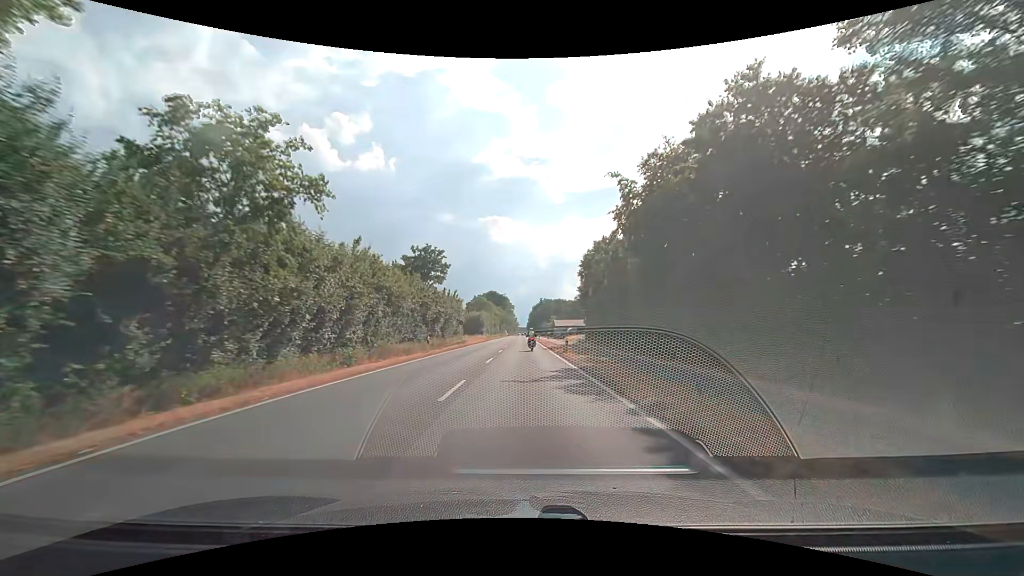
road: secondary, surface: asphalt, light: Day
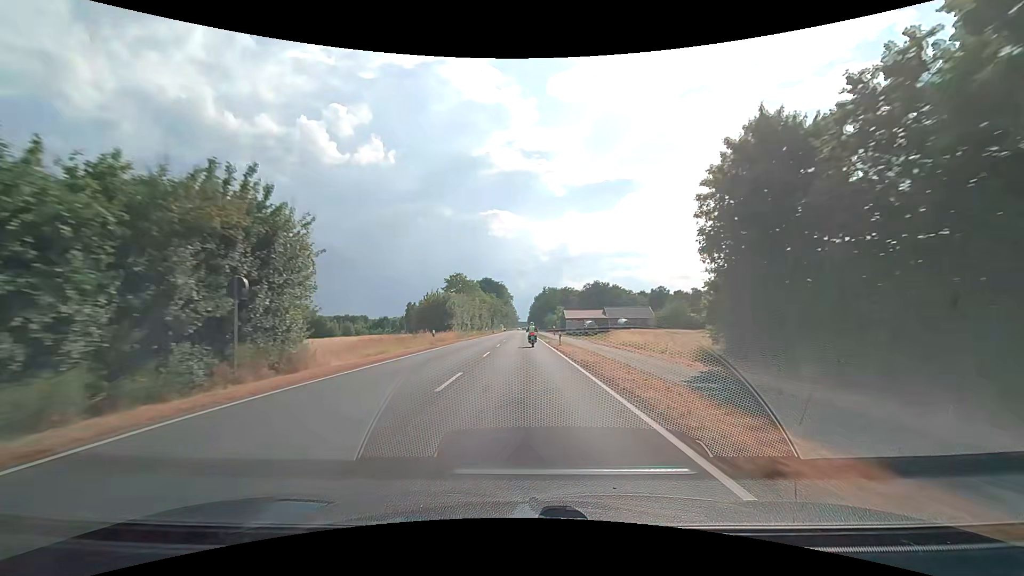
(+0.1, +47.7) m; 0°
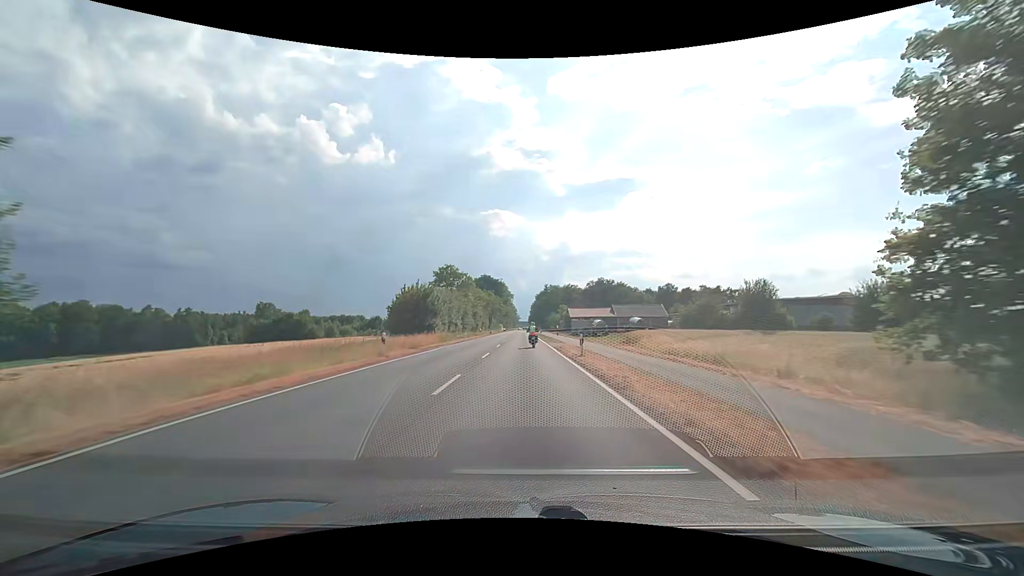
(0.0, +12.5) m; 0°
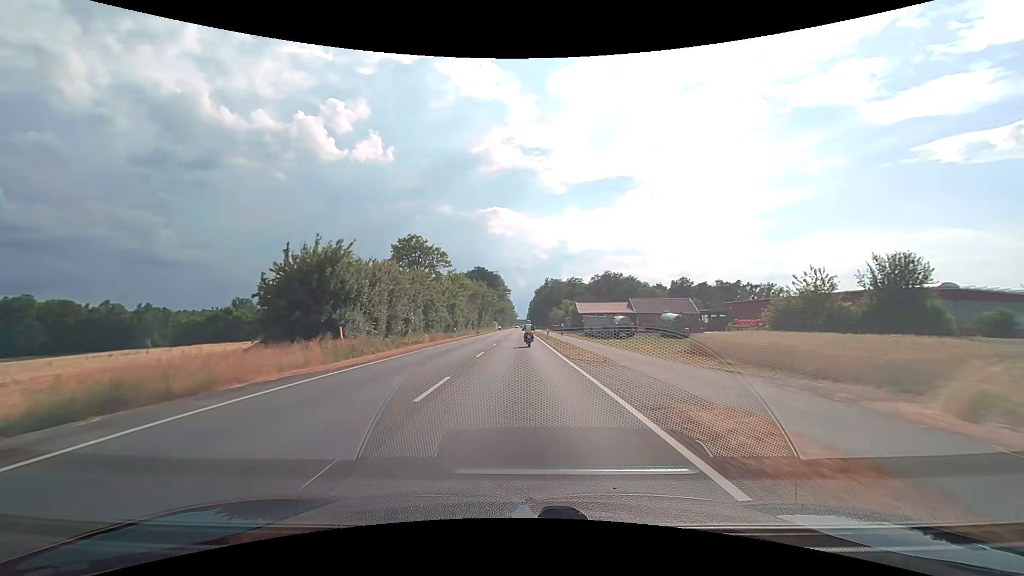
(-0.1, +25.1) m; 0°
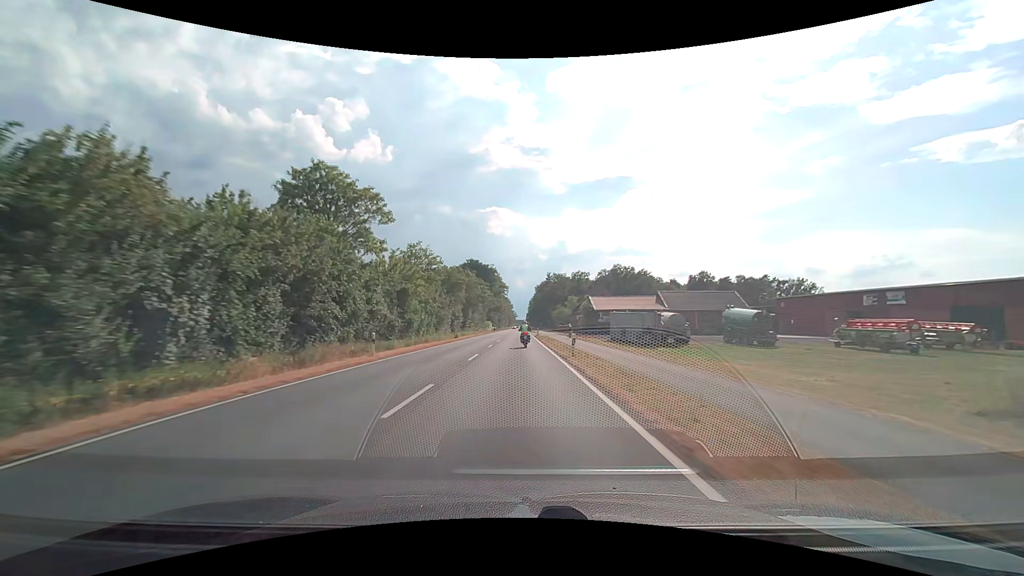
(0.0, +25.3) m; 0°
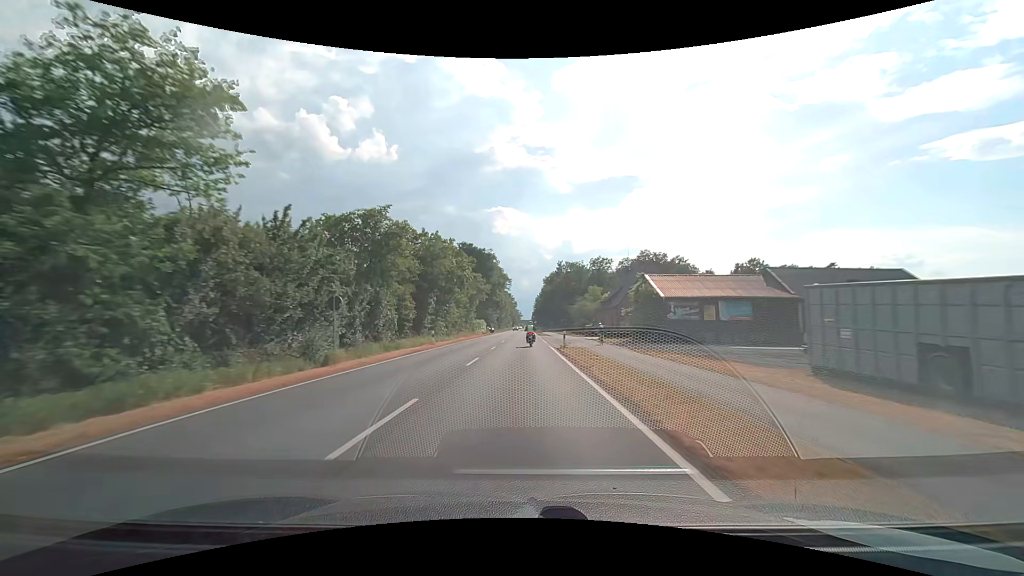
(-0.2, +38.2) m; -1°
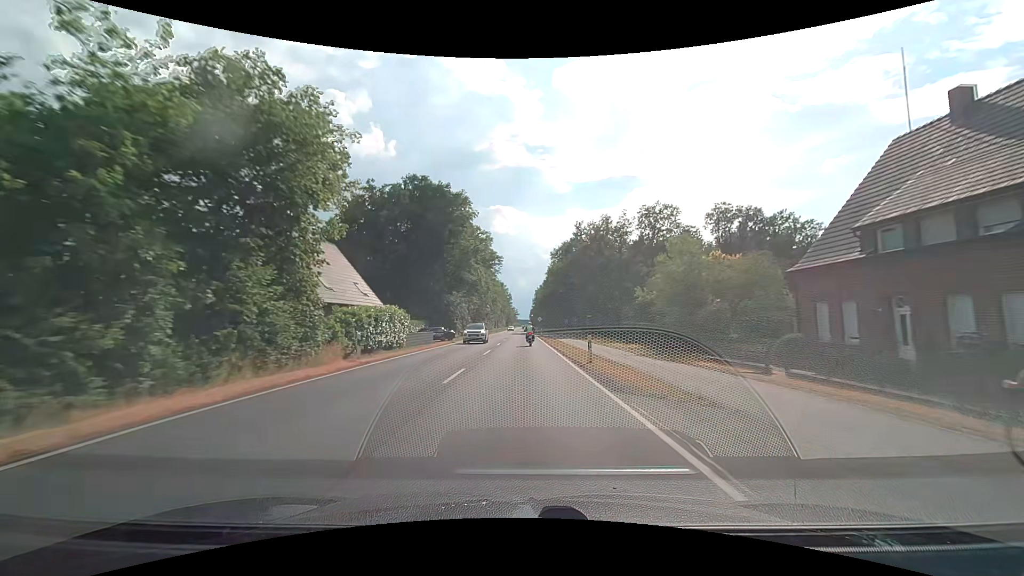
(+0.2, +65.5) m; 0°
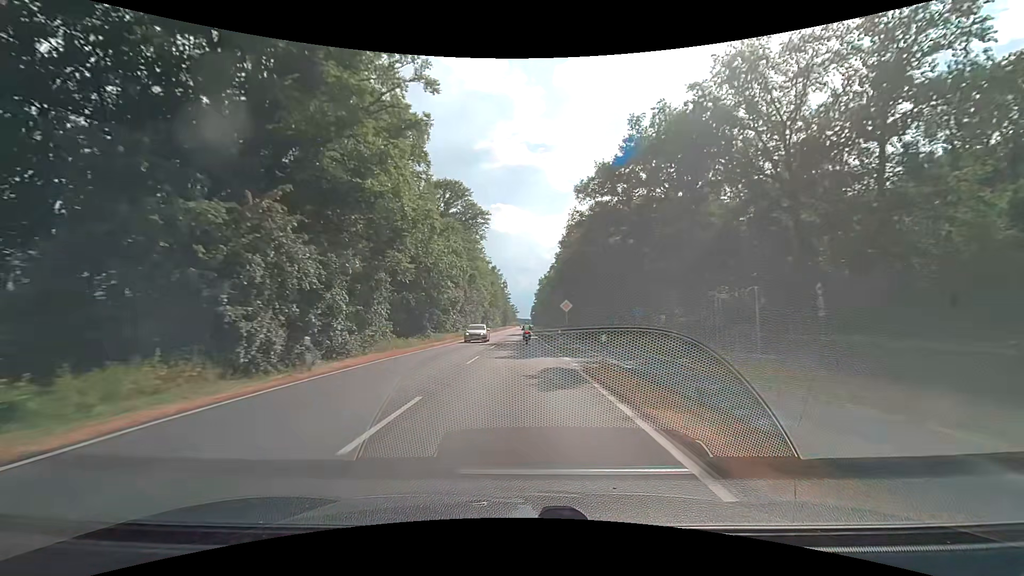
(0.0, +54.4) m; 0°
